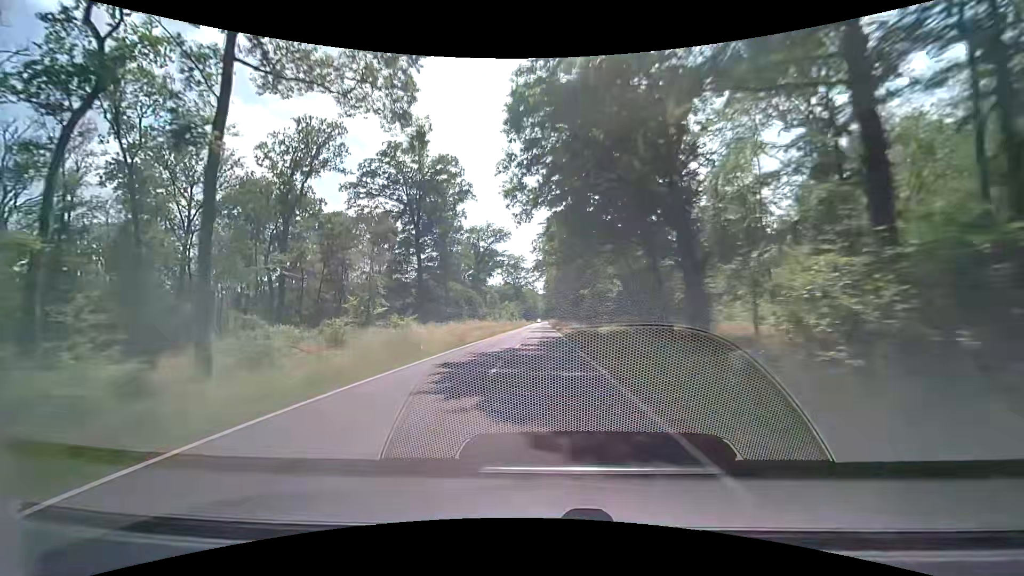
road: secondary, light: Day
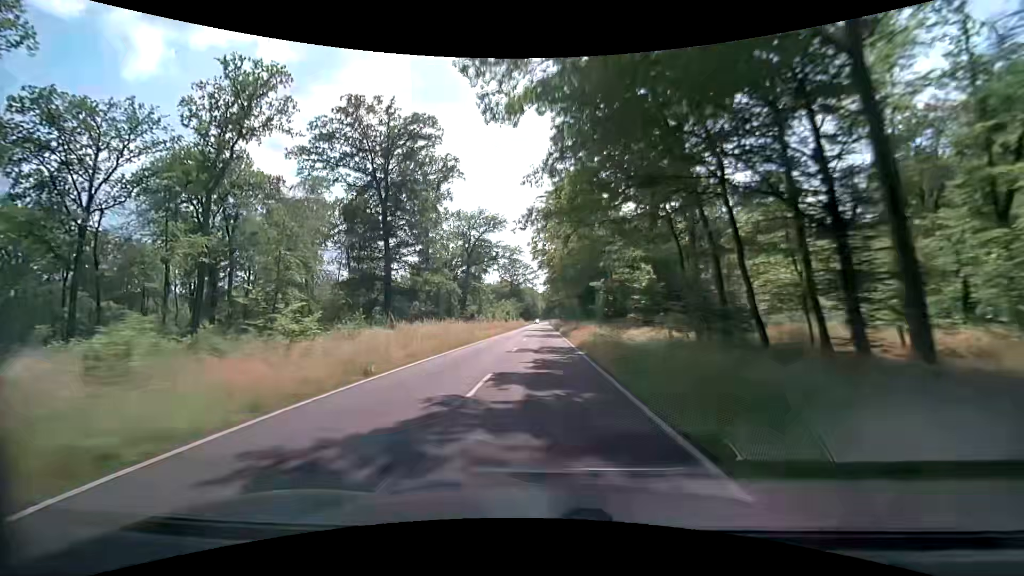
(0.0, +15.3) m; -1°
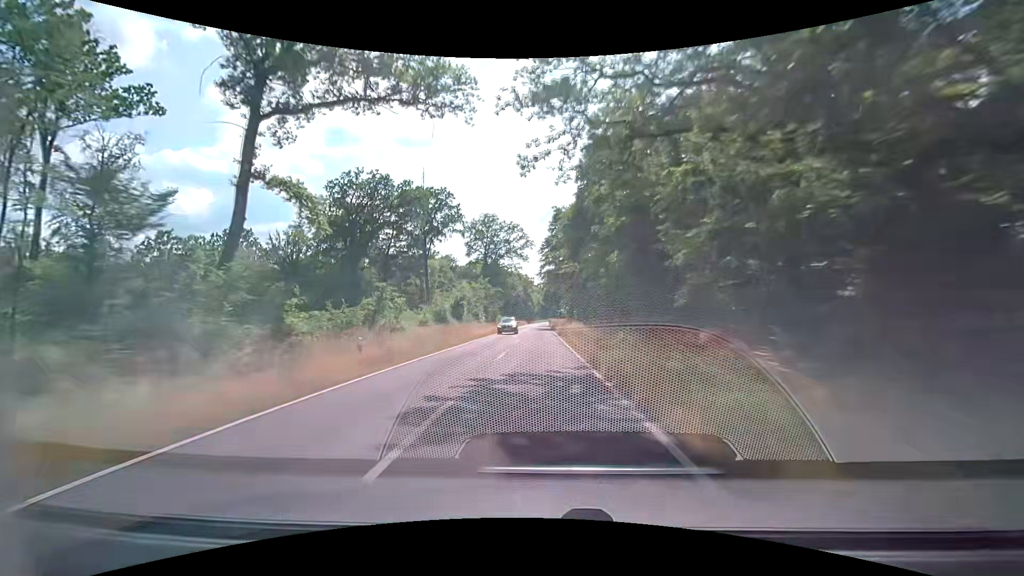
(+1.5, +76.5) m; +1°
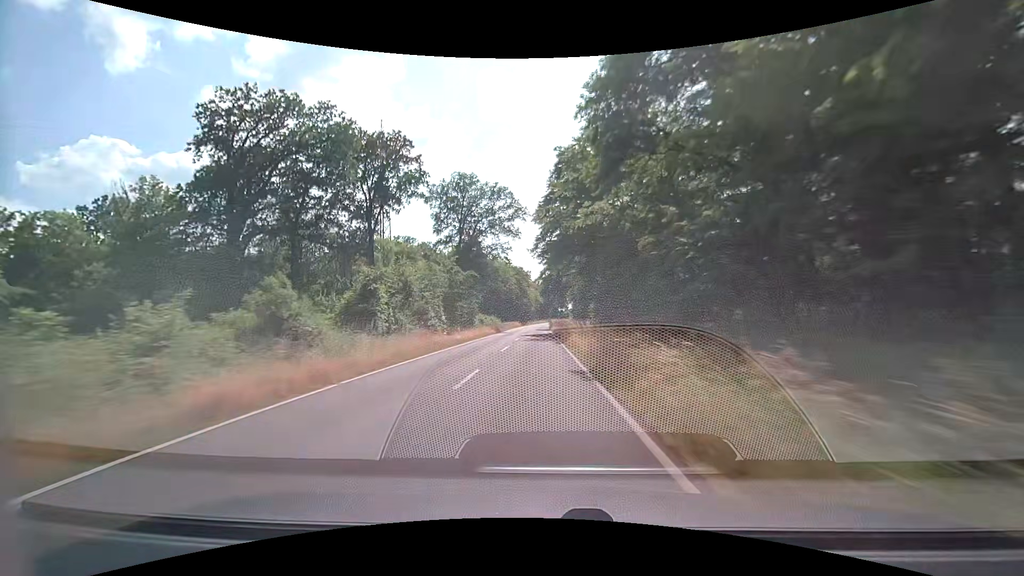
(+0.1, +30.6) m; 0°
(0, +10) (0, +20) (0, +30) (0, +40) (0, +50) (0, +60) (0, +70) (0, +80) (0, +90) (0, +100) m
